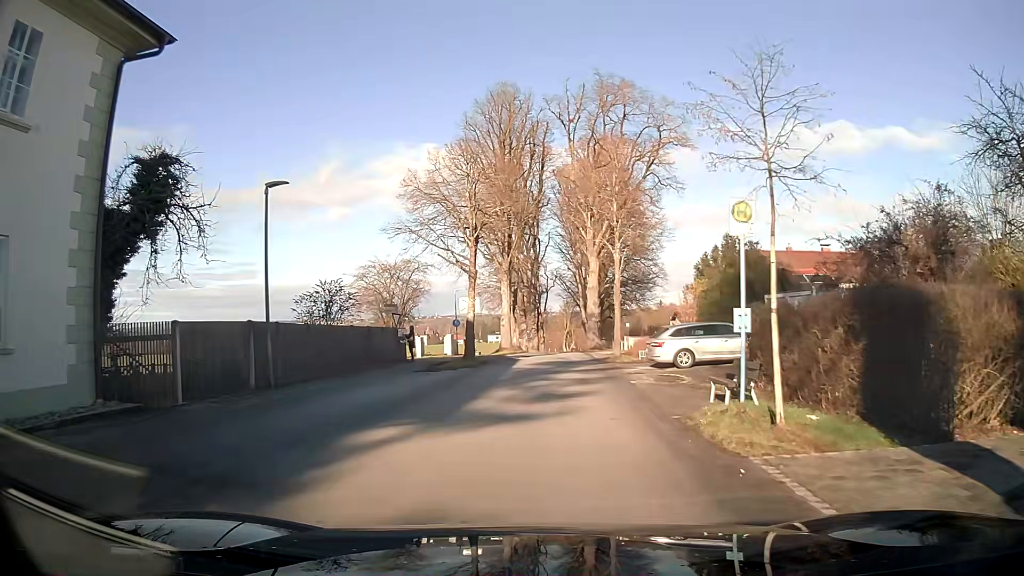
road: secondary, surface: asphalt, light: Day
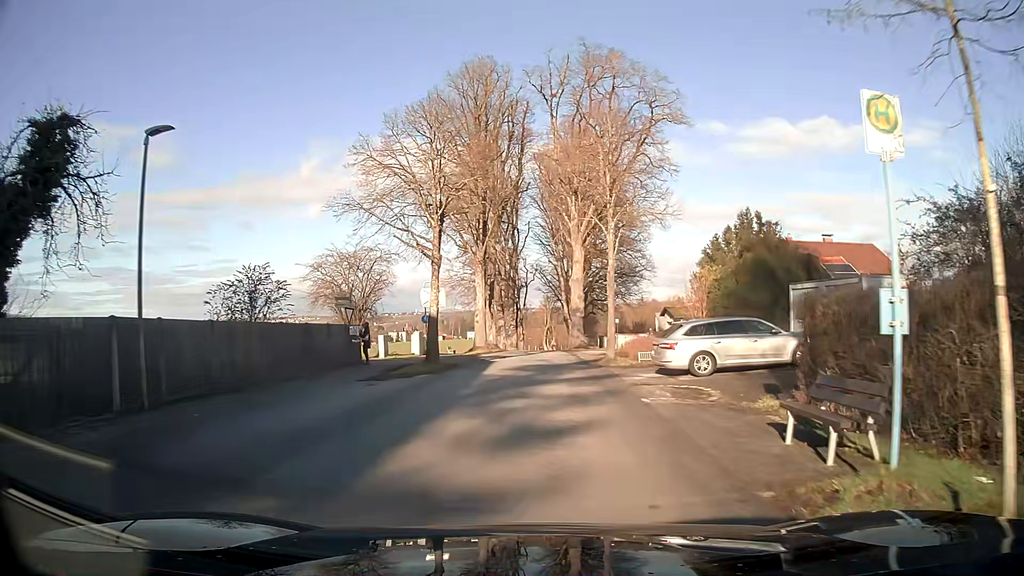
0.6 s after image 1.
(+0.1, +5.1) m; +1°
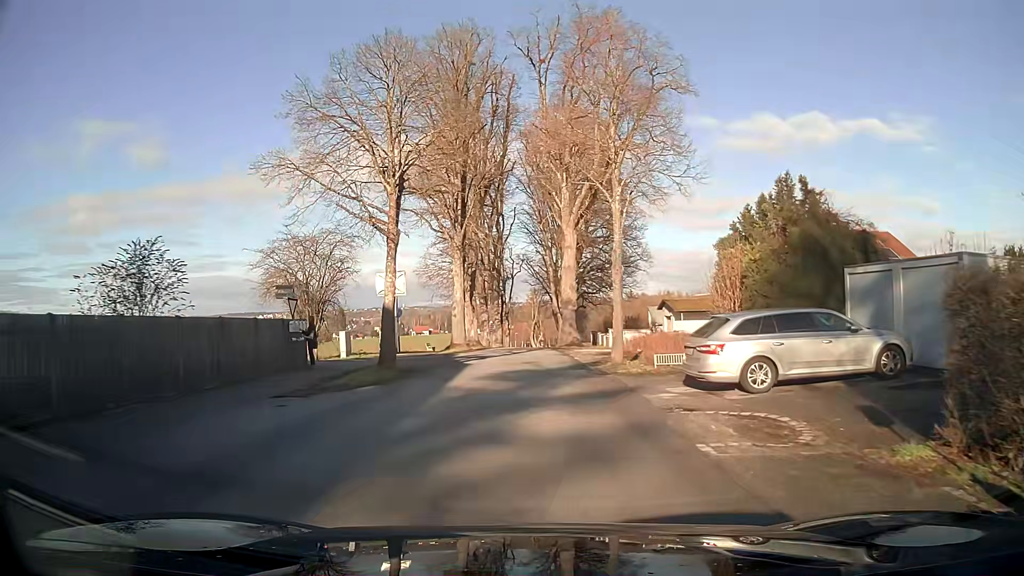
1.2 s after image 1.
(0.0, +5.4) m; 0°
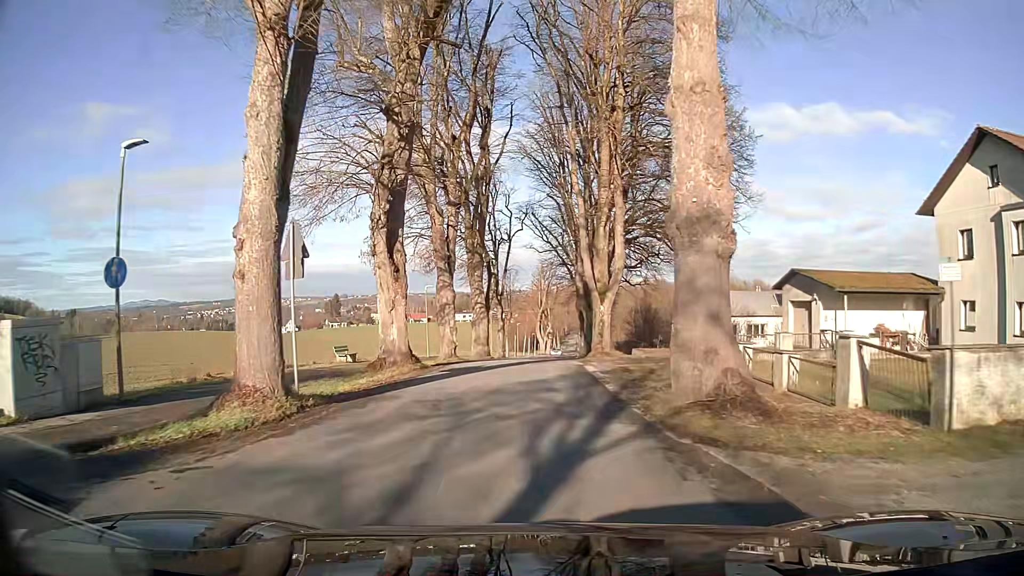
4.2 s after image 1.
(-0.2, +29.2) m; 0°
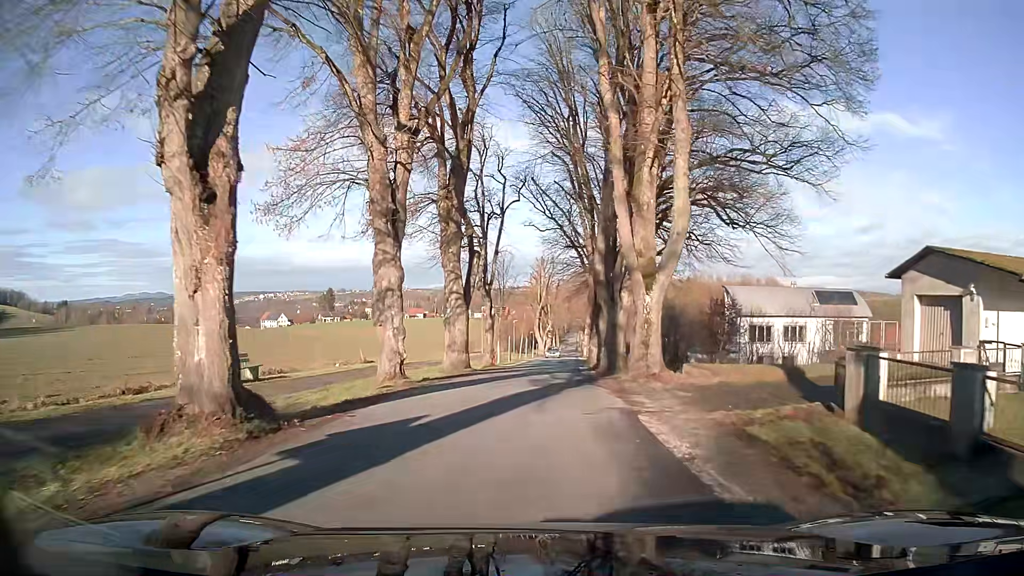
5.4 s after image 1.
(0.0, +11.8) m; 0°
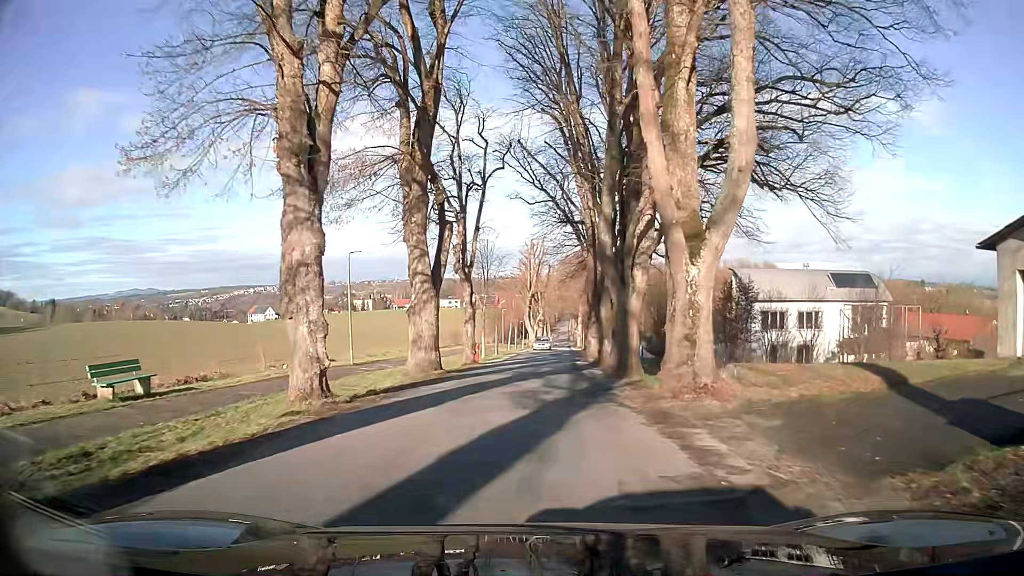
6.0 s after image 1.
(+0.1, +6.0) m; +2°
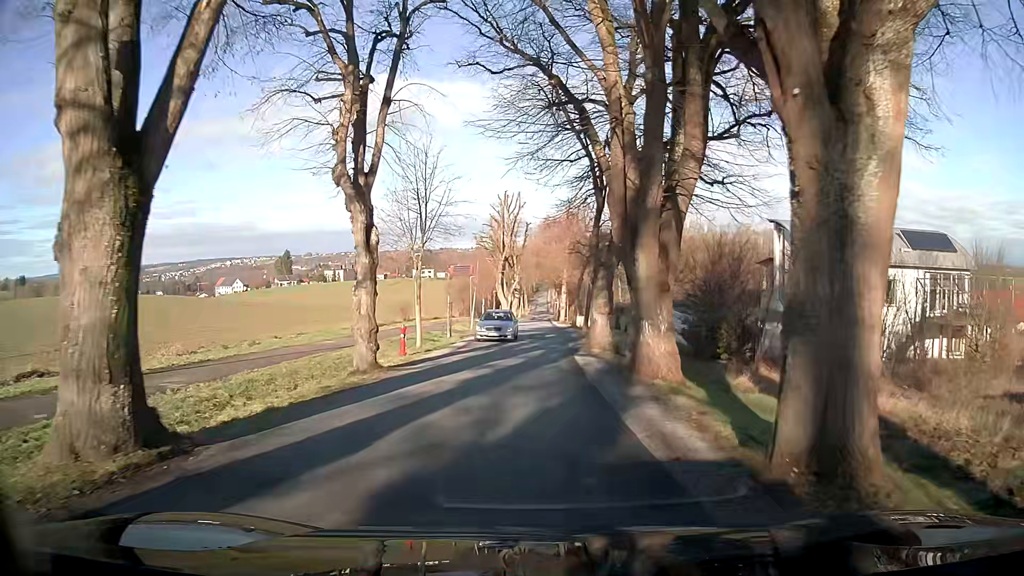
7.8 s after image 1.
(+0.2, +16.1) m; +2°
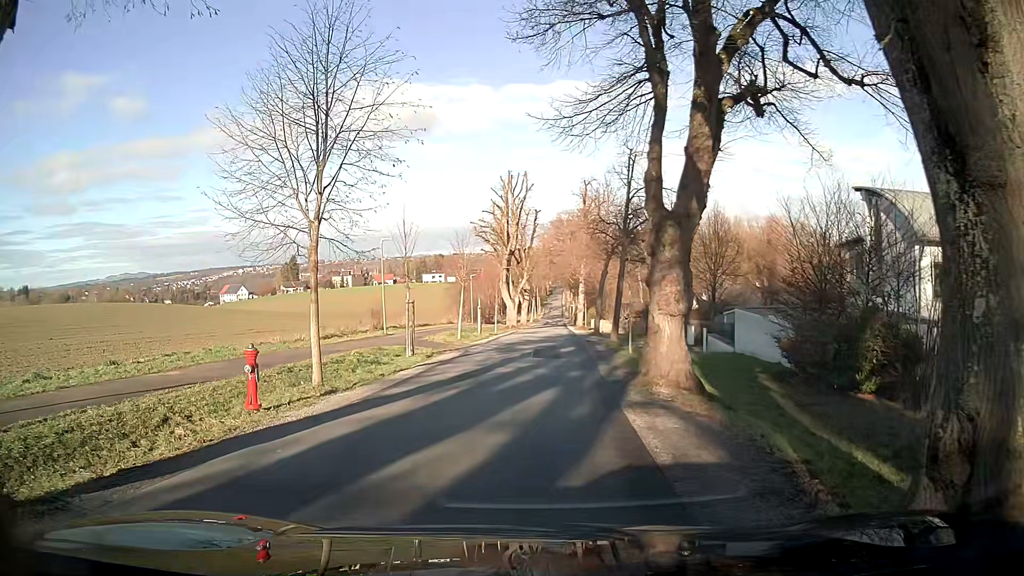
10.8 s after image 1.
(+0.3, +12.0) m; -3°
(0, +10) (+1, +20) (+1, +30) (+2, +40) (+2, +50) (+3, +60) (+3, +70) (+4, +80) (+4, +90) (+5, +100) m
